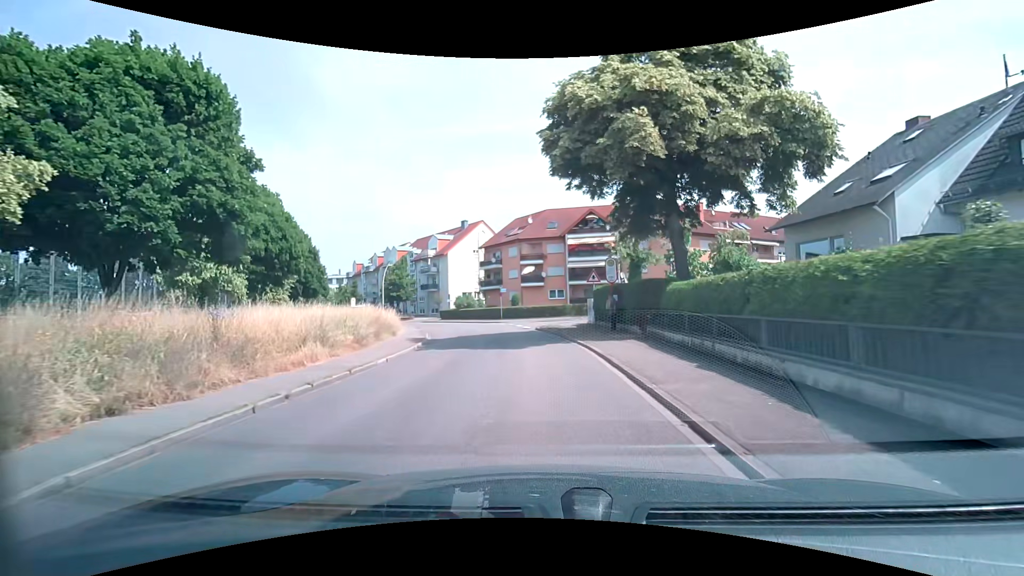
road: tertiary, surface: asphalt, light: Day
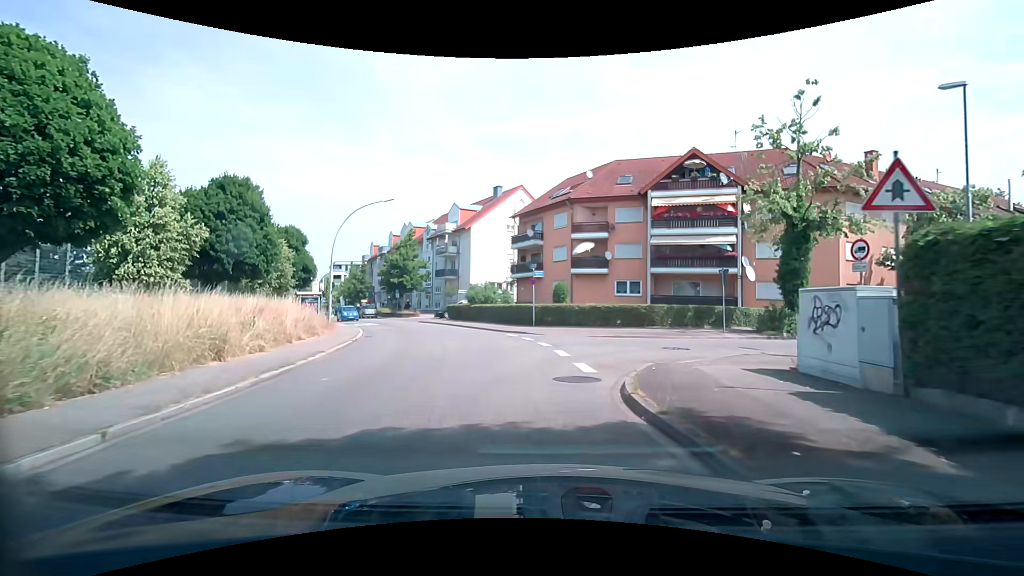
(-0.6, +22.0) m; -5°
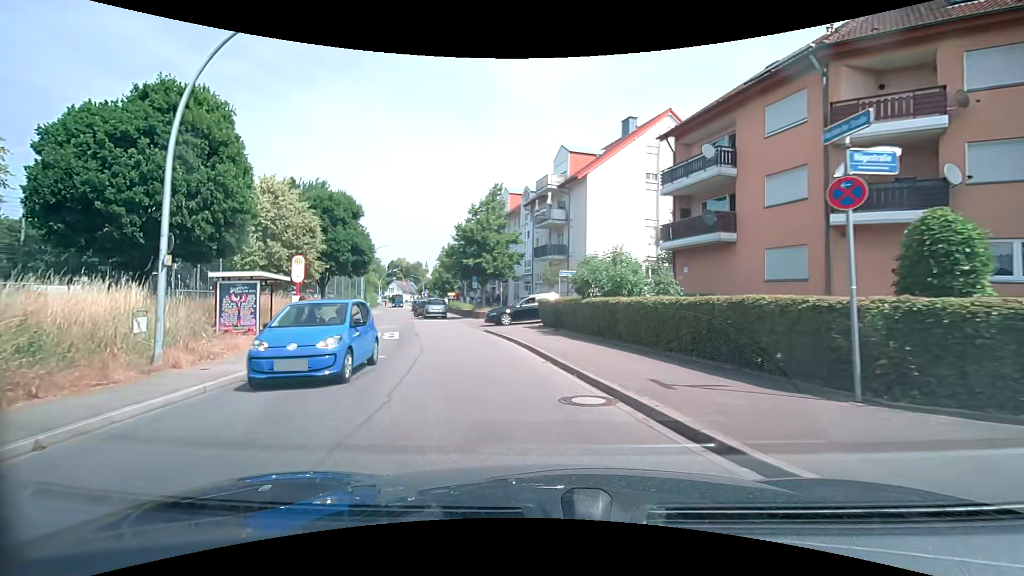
(-2.1, +20.8) m; -14°
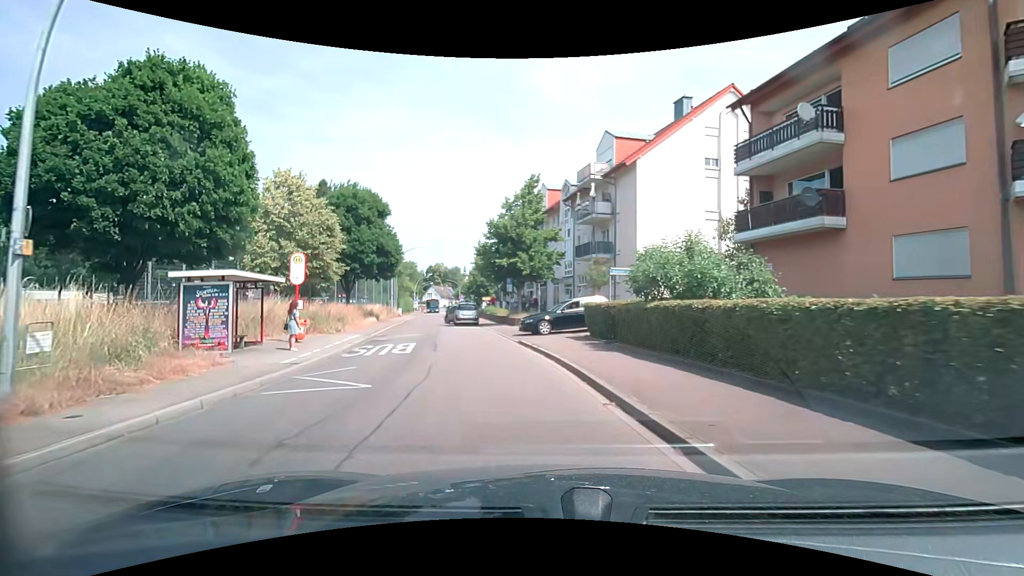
(-0.1, +4.1) m; -4°
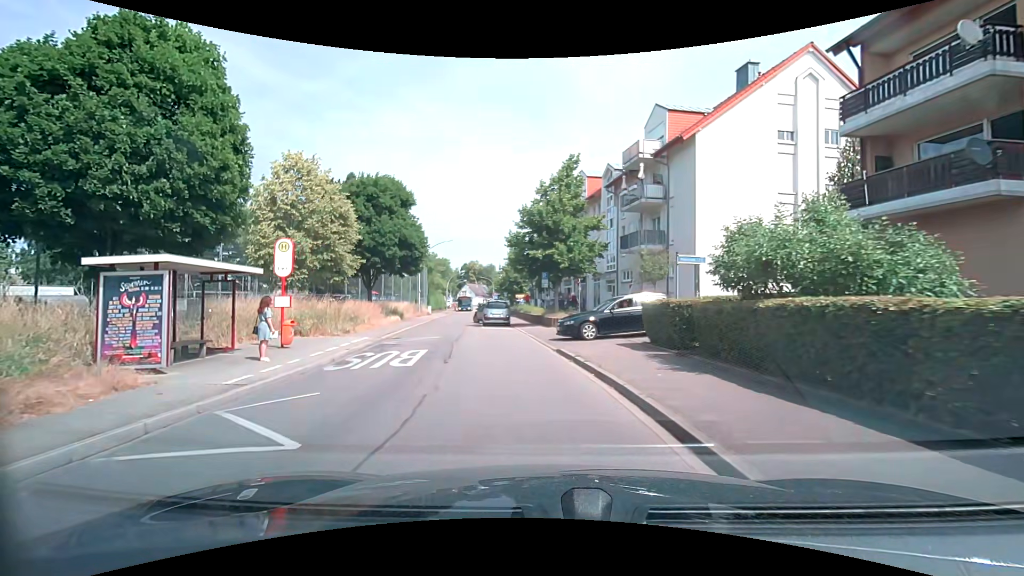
(-0.2, +4.0) m; -4°
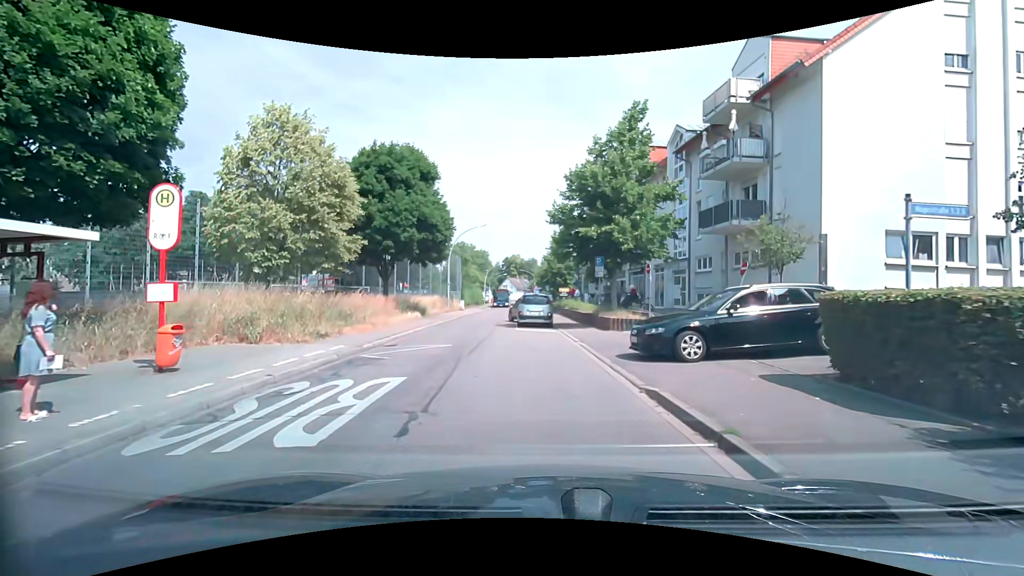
(-0.3, +6.6) m; -5°
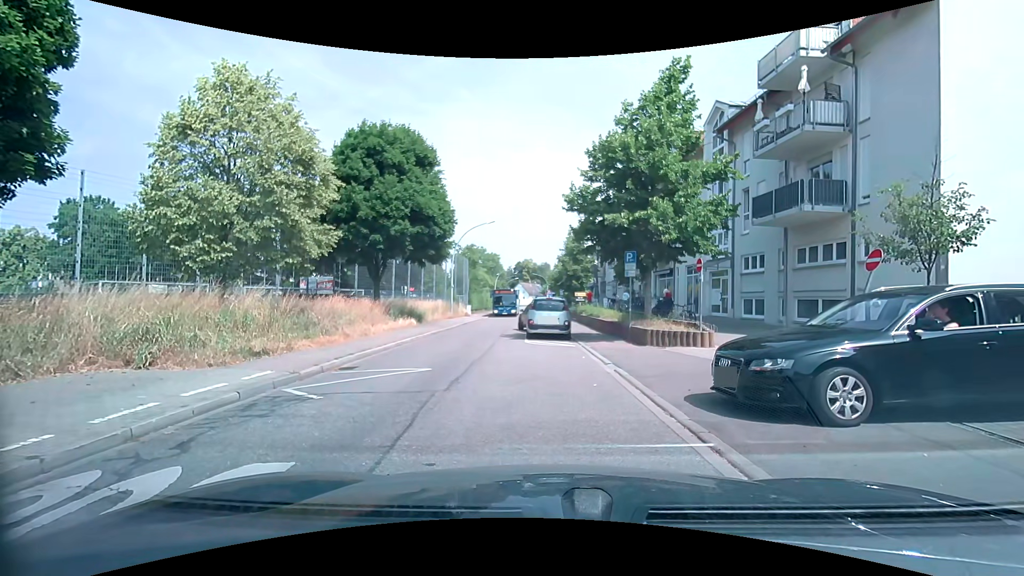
(-0.1, +4.1) m; 0°
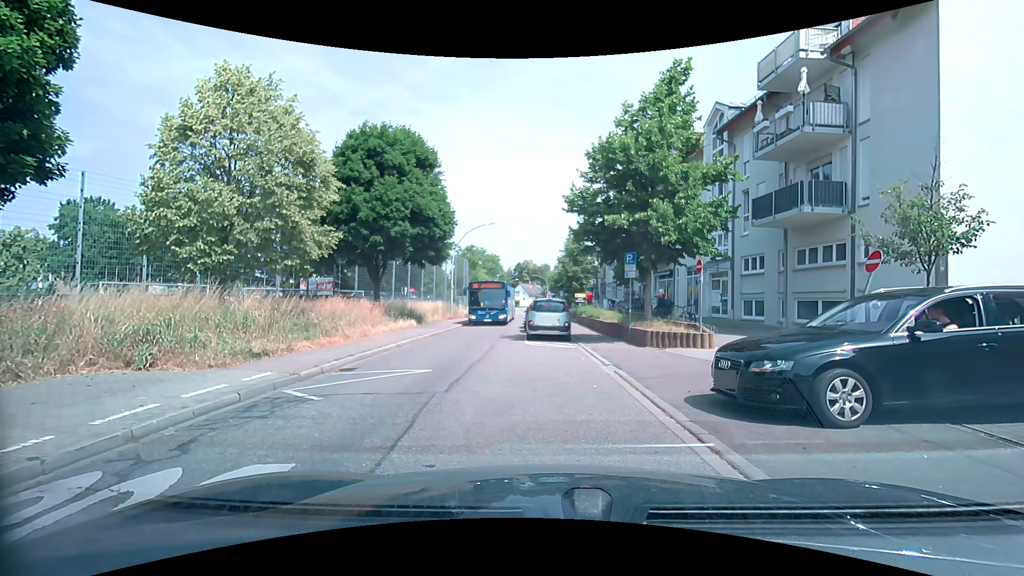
(0.0, +0.1) m; 0°
